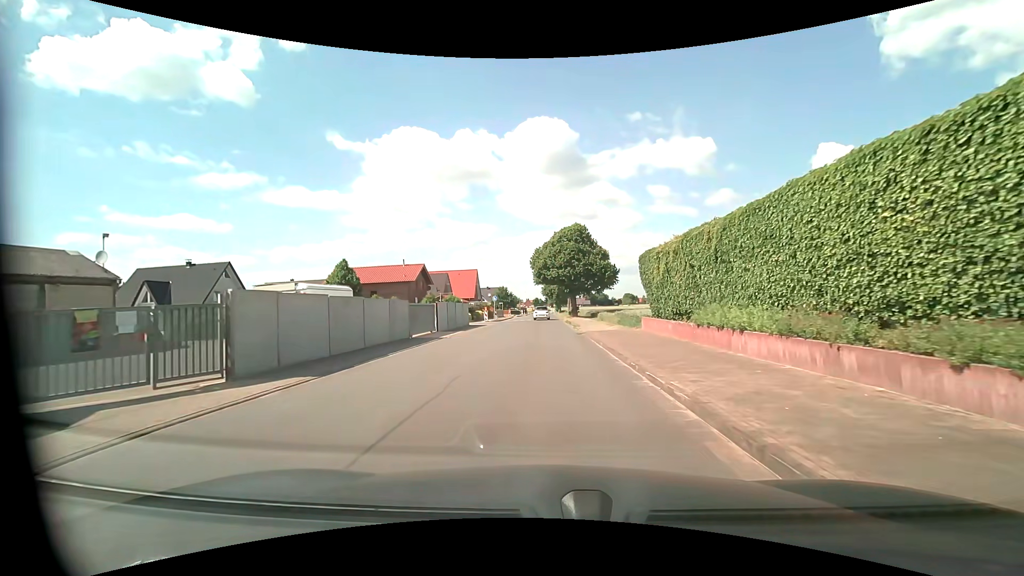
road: residential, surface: asphalt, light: Day
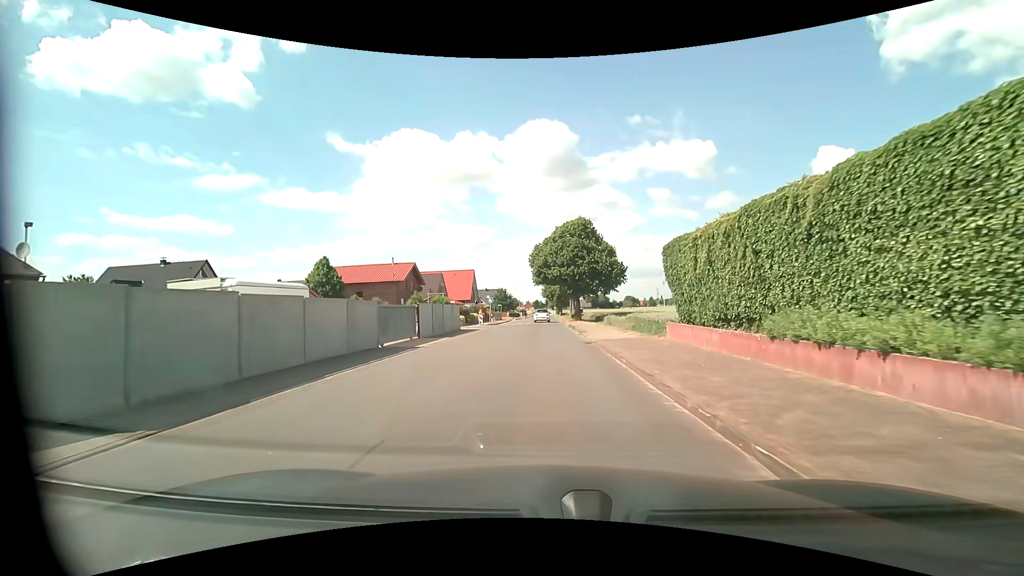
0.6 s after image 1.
(0.0, +4.9) m; 0°
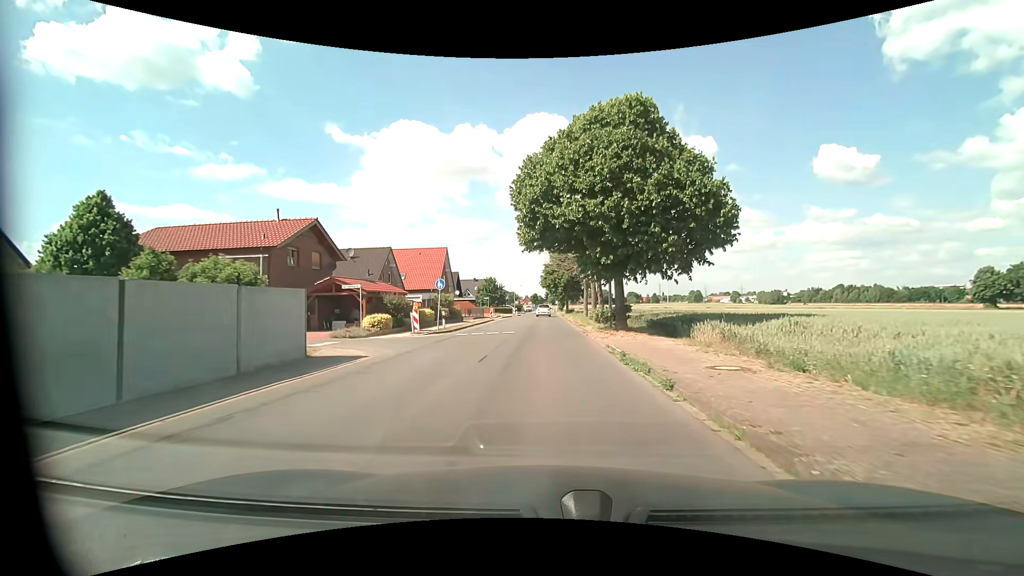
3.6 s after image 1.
(0.0, +25.7) m; 0°
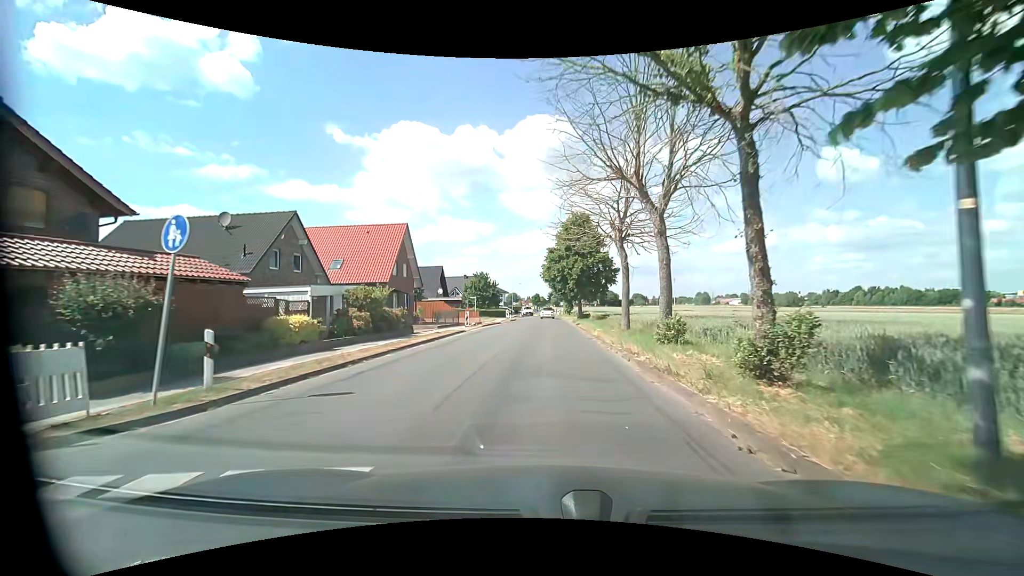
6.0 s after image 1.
(0.0, +20.2) m; -1°
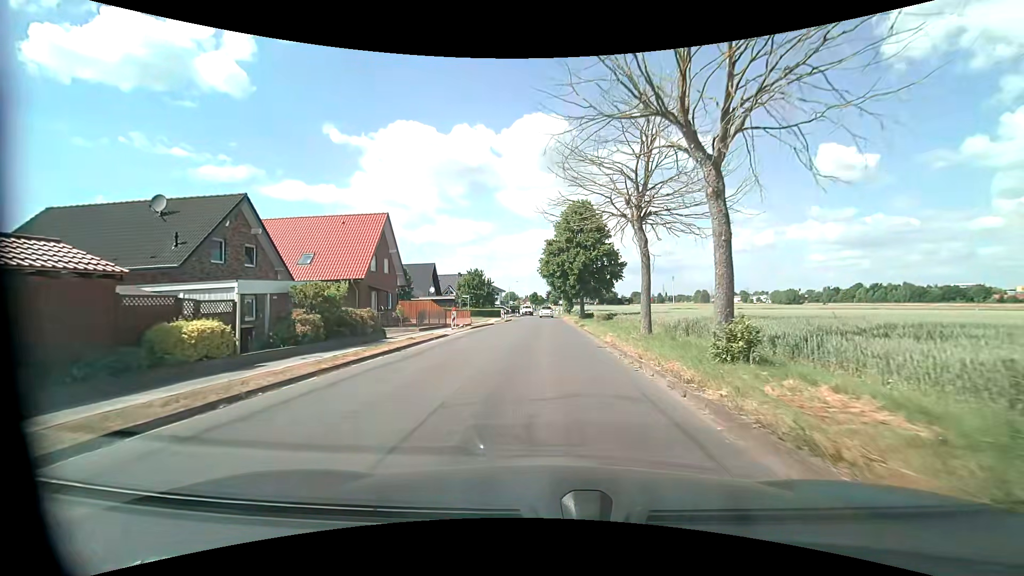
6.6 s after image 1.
(+0.1, +5.0) m; +1°
(0, +10) (0, +20) (0, +30) (0, +40) (0, +50) (0, +60) (0, +70) (0, +80) (0, +90) (0, +100) m
